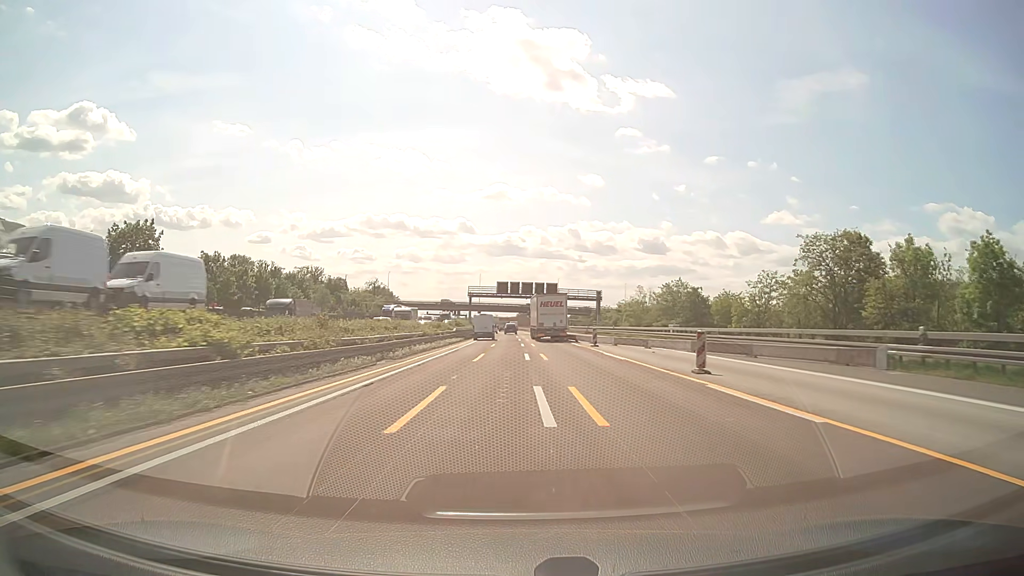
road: motorway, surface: asphalt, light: Day
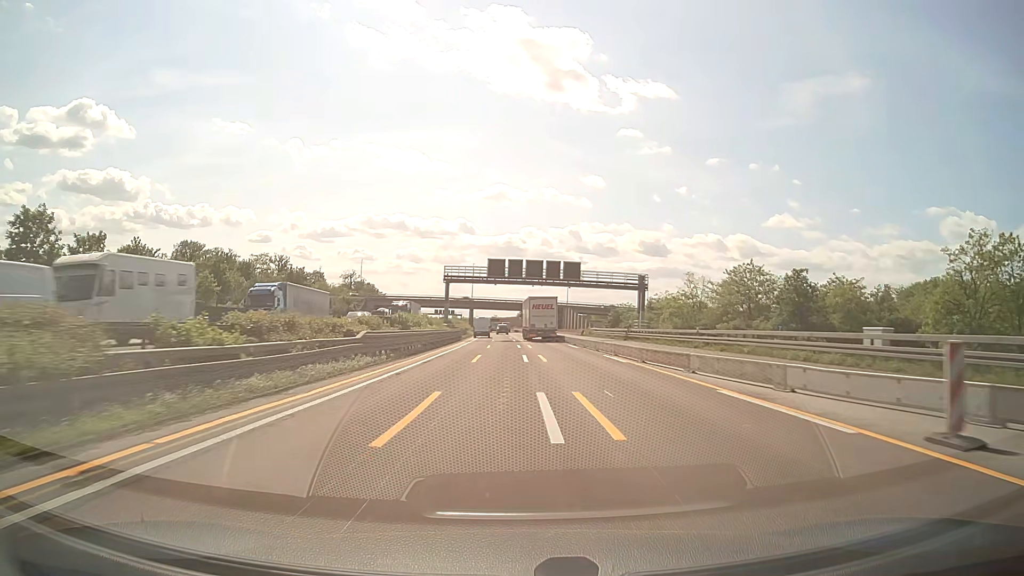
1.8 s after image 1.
(0.0, +37.0) m; 0°
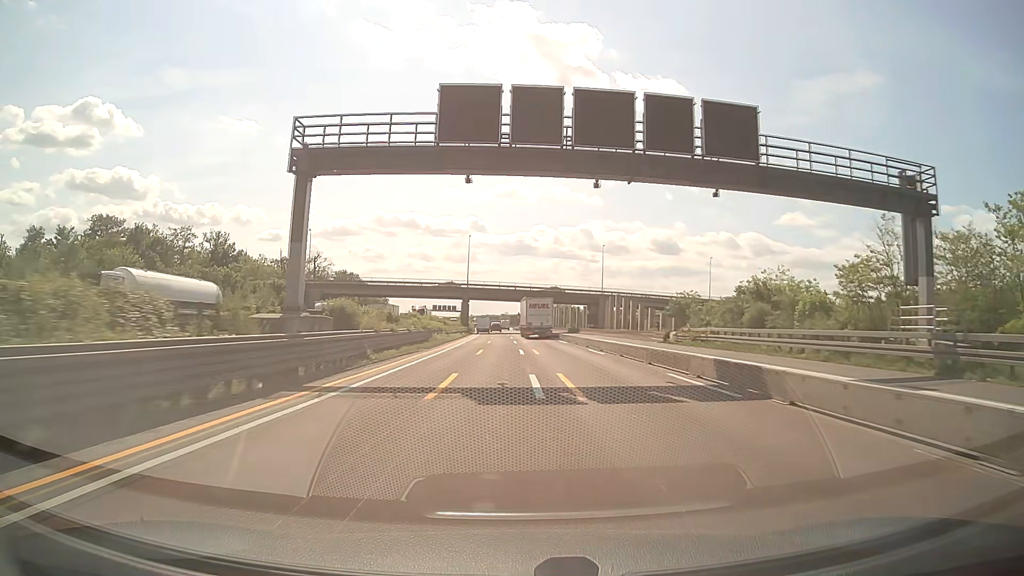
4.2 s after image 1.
(-0.3, +50.4) m; -1°
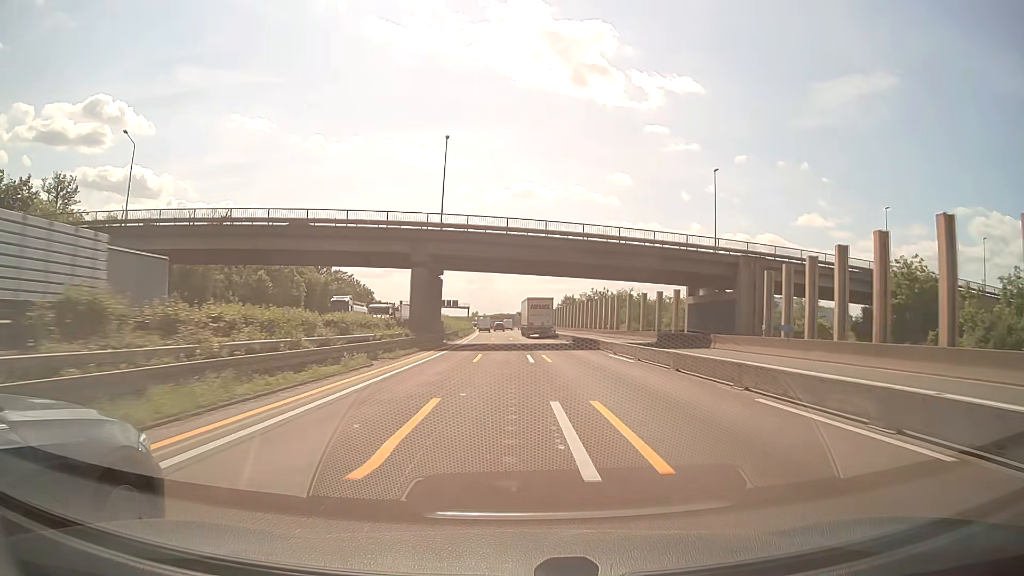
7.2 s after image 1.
(-1.1, +63.4) m; -2°
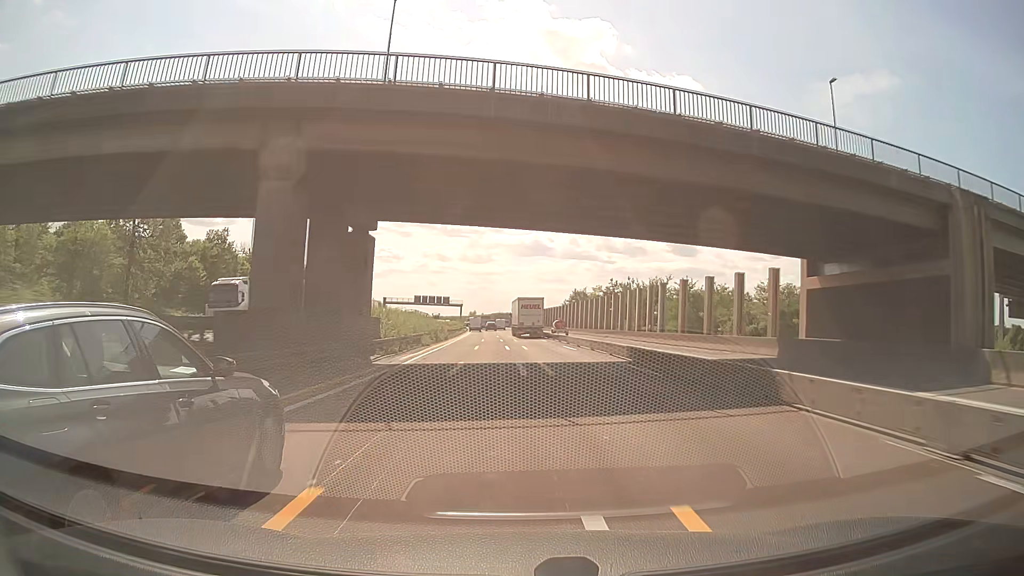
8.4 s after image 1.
(0.0, +25.9) m; 0°
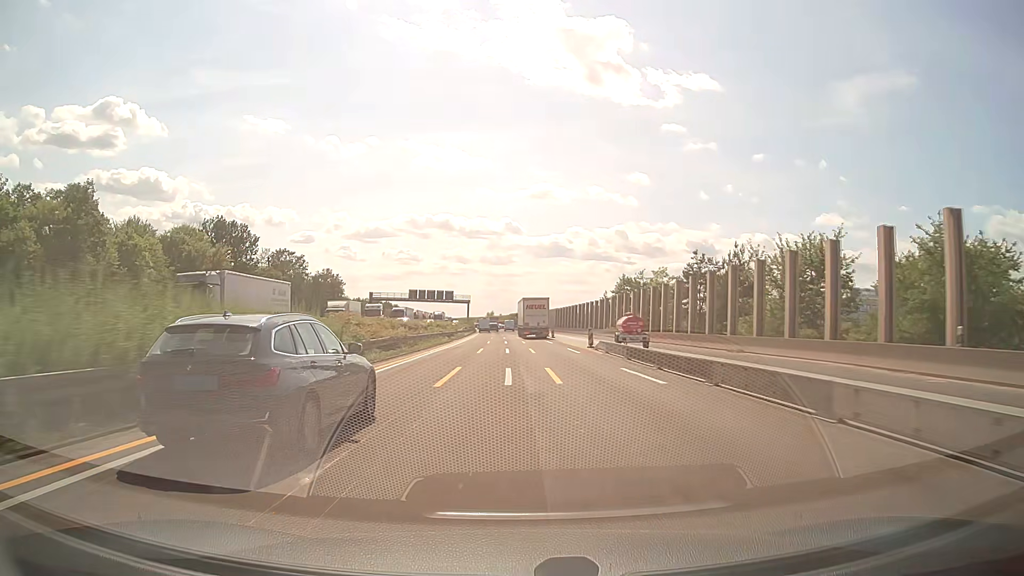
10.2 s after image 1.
(-0.4, +39.3) m; -2°
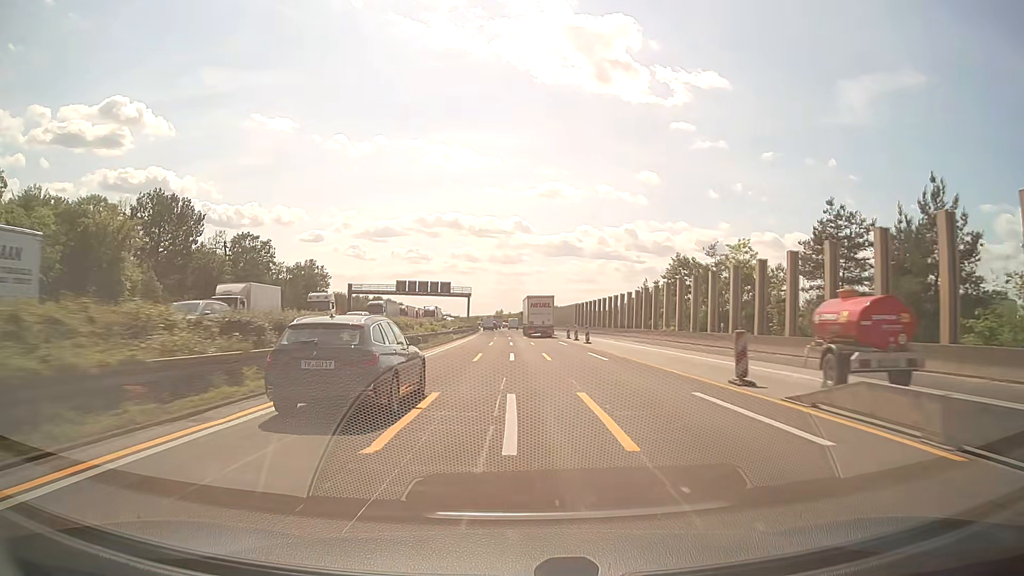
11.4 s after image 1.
(-0.3, +26.5) m; -1°
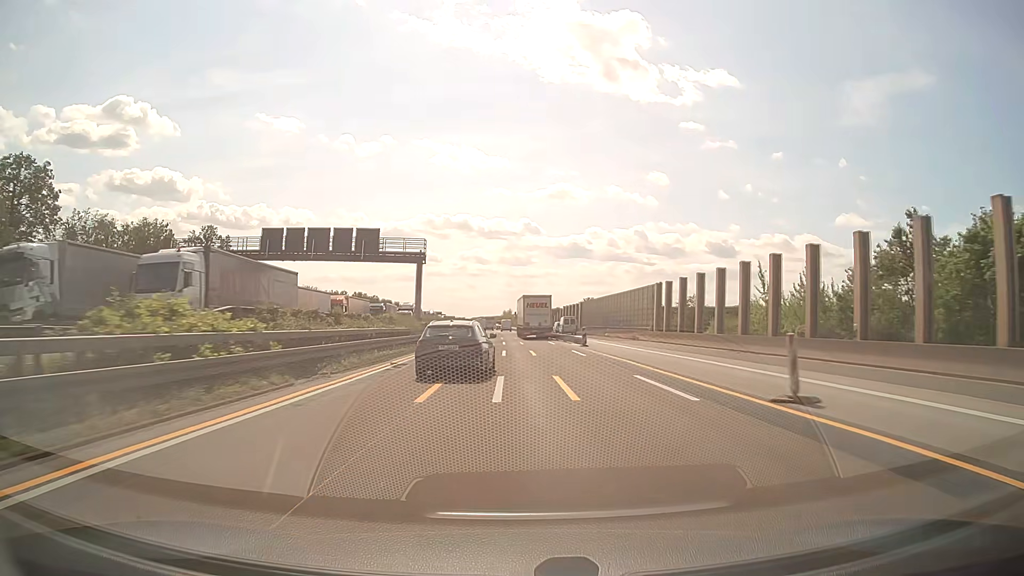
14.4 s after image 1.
(-0.4, +67.3) m; -1°
(0, +10) (0, +20) (0, +30) (0, +40) (-1, +50) (-1, +60) (-1, +70) (-2, +80) (-2, +90) (-3, +100) m
